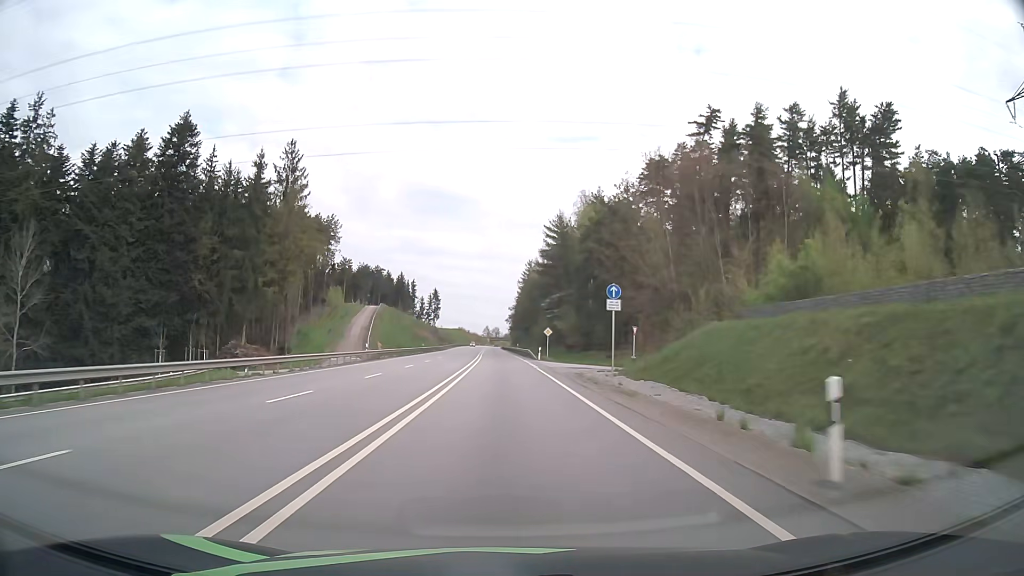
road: primary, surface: asphalt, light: Day
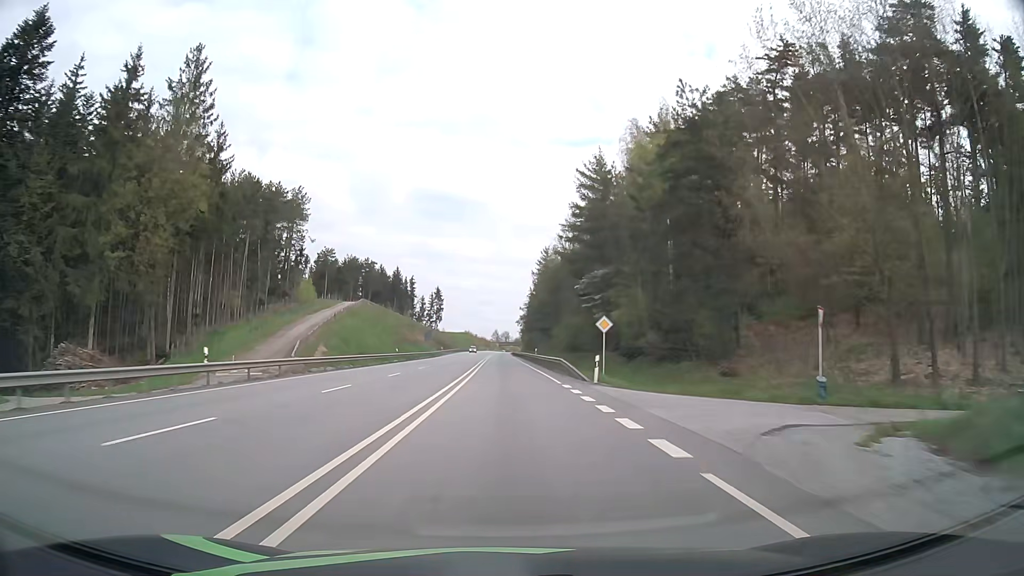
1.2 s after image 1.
(-0.3, +31.1) m; -1°
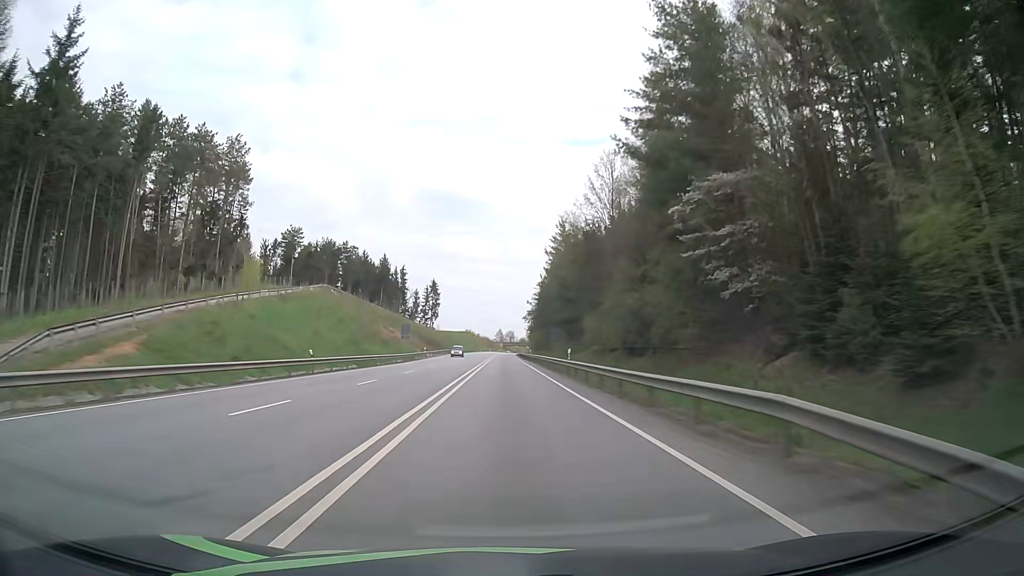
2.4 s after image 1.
(-0.2, +31.2) m; -1°
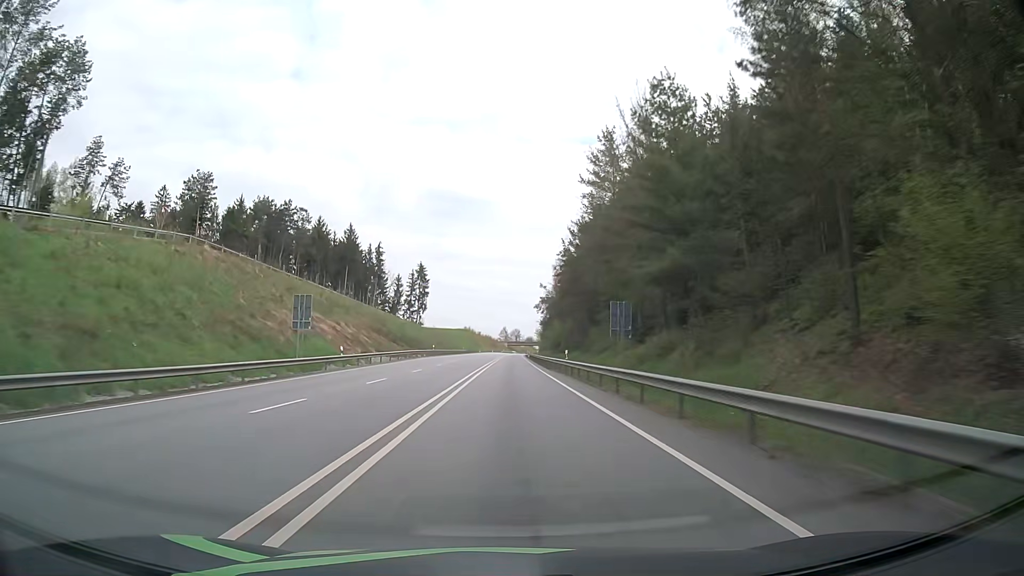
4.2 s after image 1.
(-0.1, +47.1) m; 0°
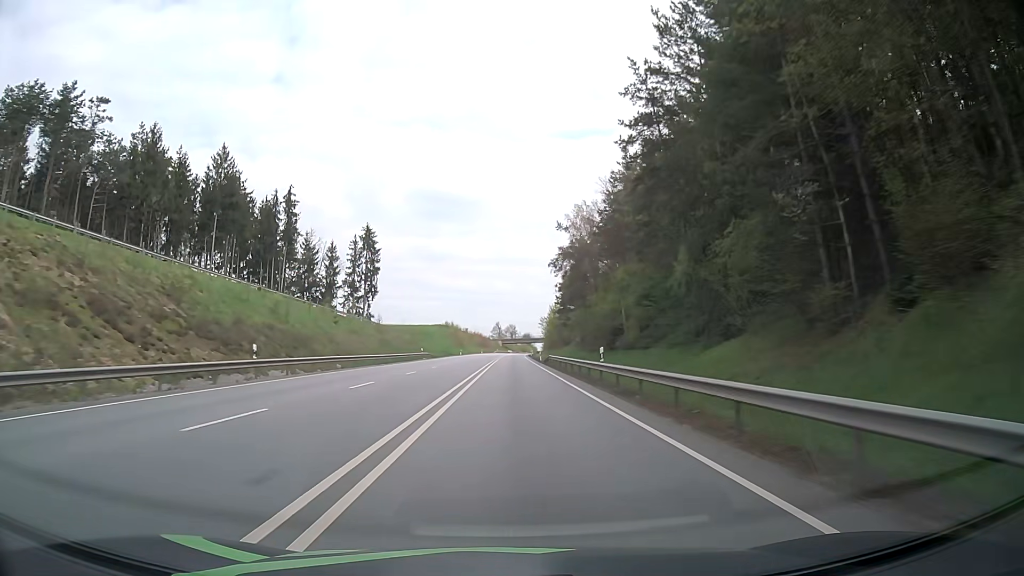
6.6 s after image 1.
(+0.2, +63.1) m; 0°
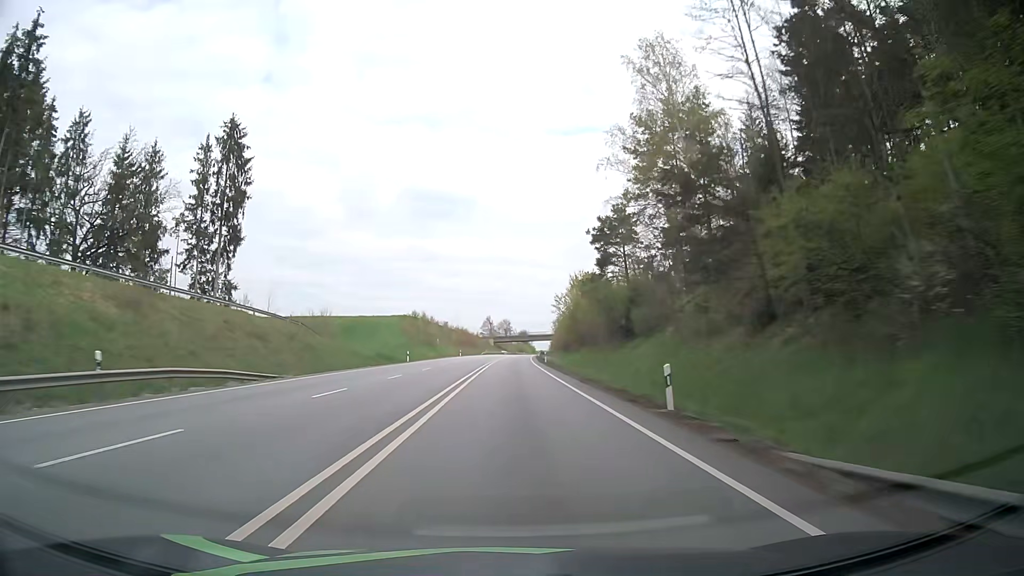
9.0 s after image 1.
(+0.3, +63.2) m; +1°
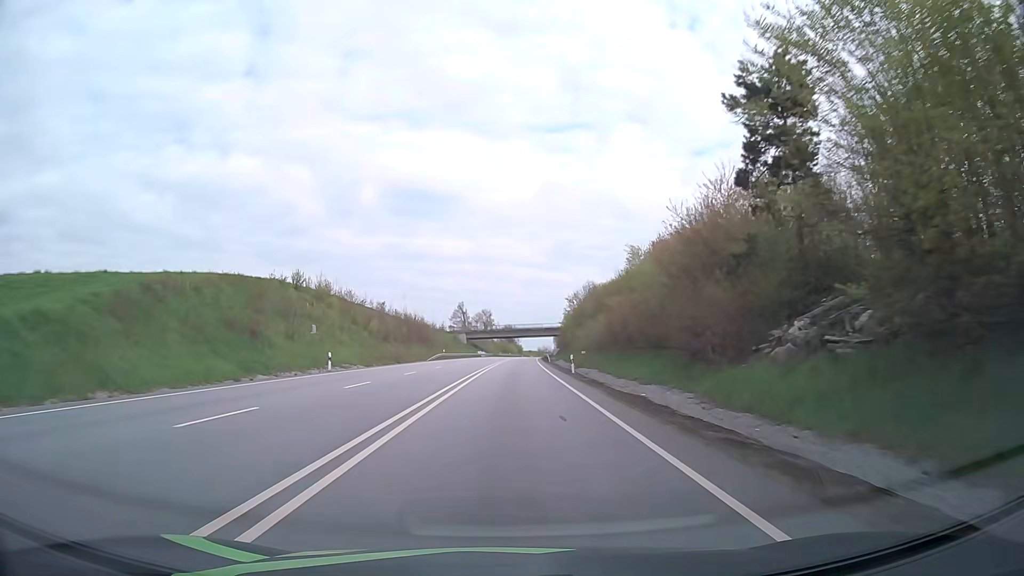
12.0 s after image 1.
(+0.8, +79.2) m; +1°
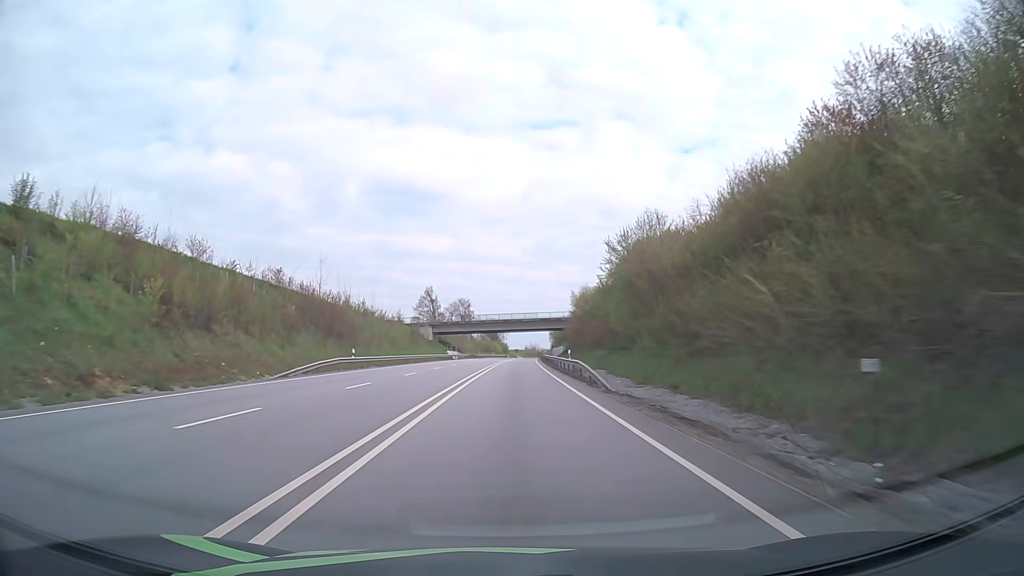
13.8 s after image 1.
(+0.4, +47.6) m; +1°
(0, +10) (0, +20) (0, +30) (0, +40) (+1, +50) (+1, +60) (+1, +70) (+1, +80) (+2, +90) (+2, +100) m
